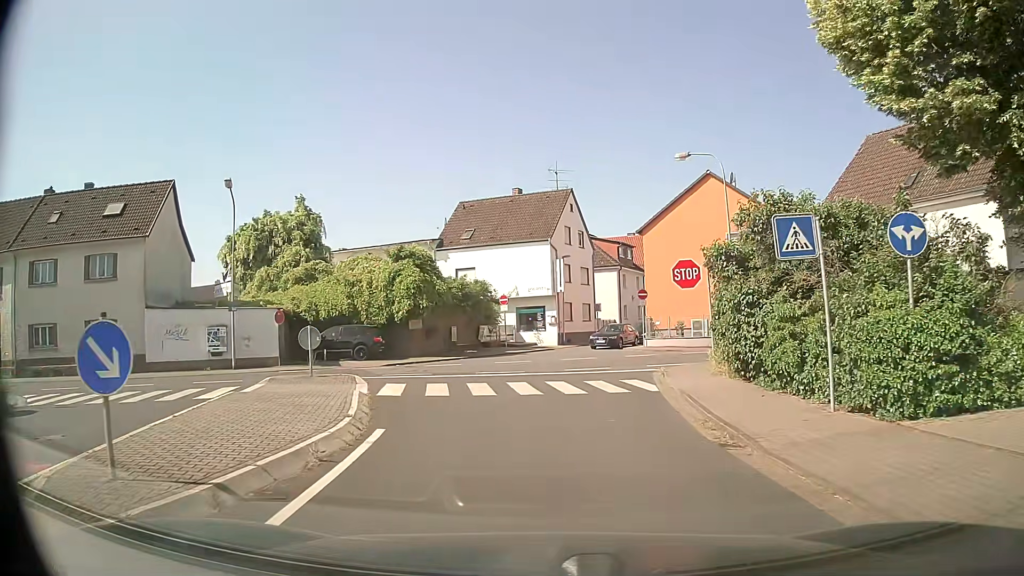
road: residential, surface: asphalt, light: Day
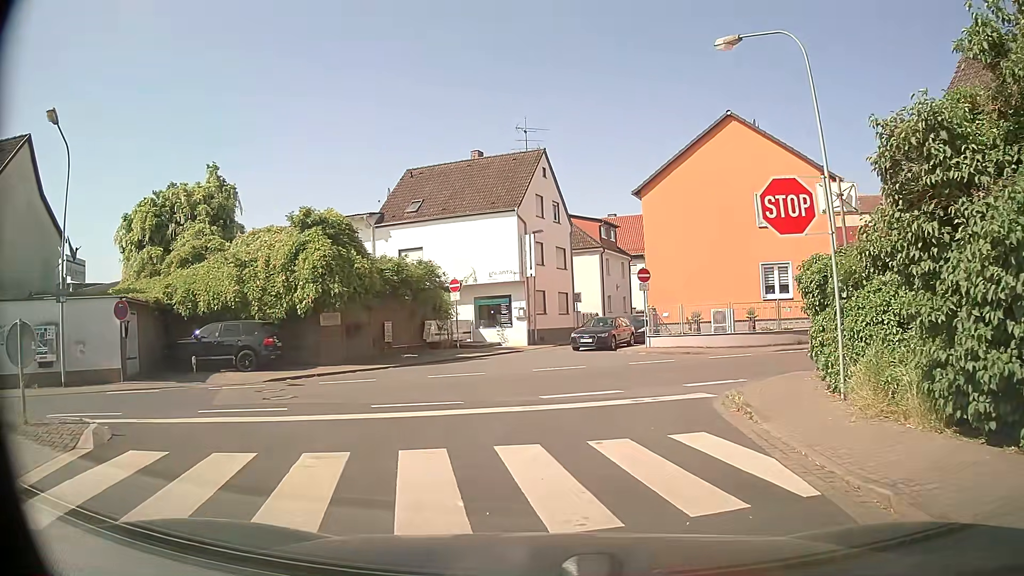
(+0.1, +10.1) m; +4°
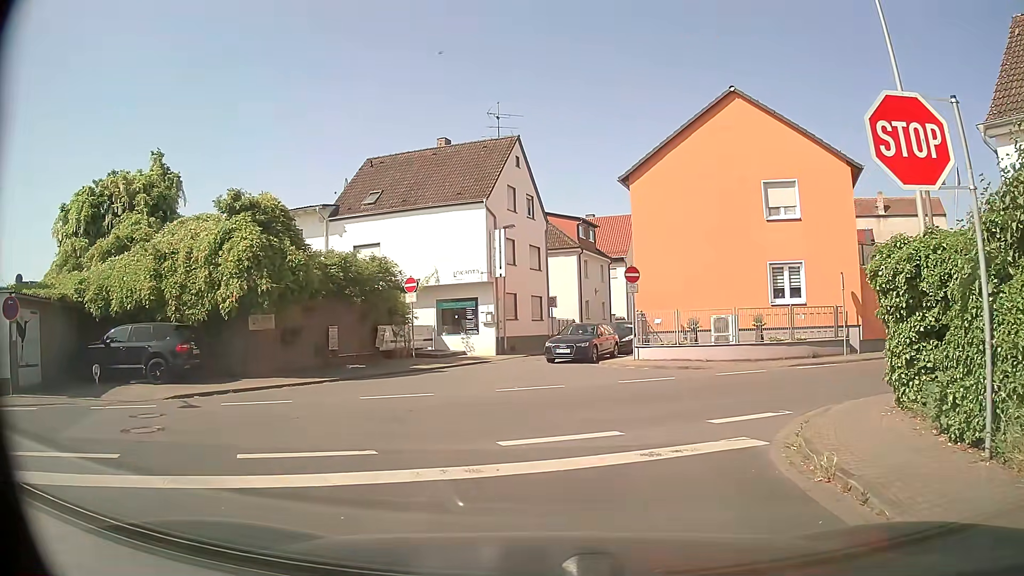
(-0.1, +4.1) m; +1°
